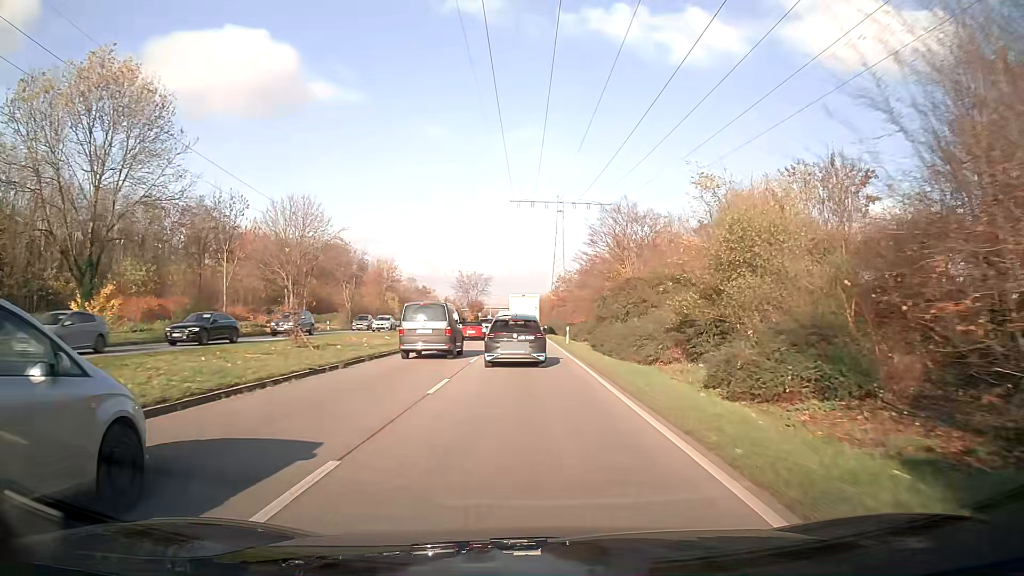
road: primary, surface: asphalt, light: Day
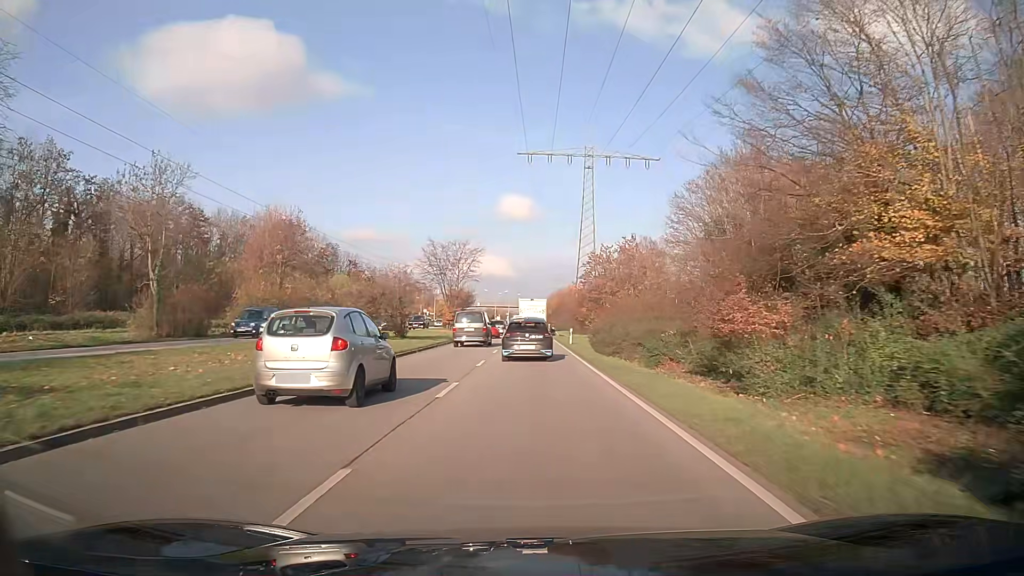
(-0.5, +46.3) m; -1°
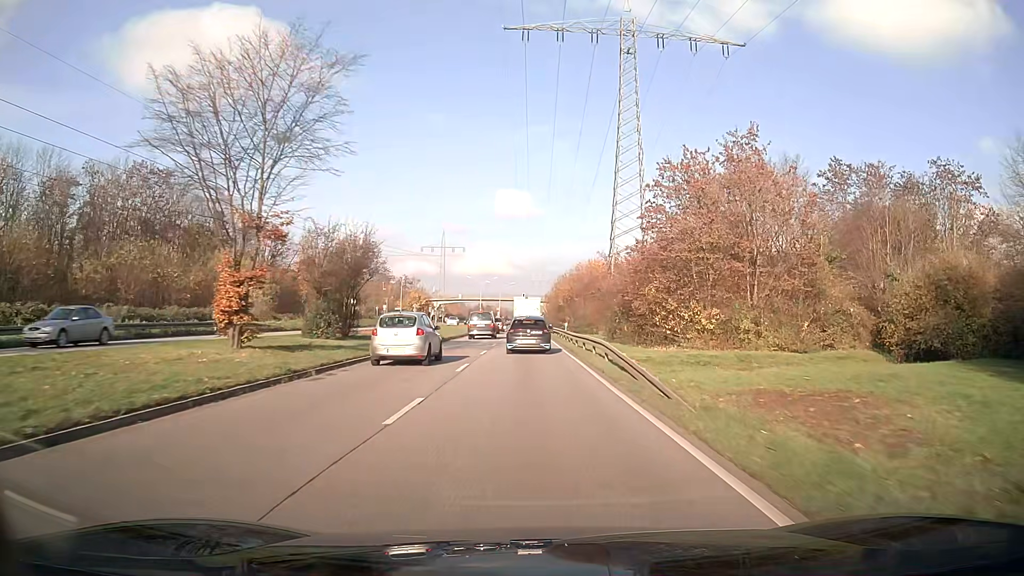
(+0.2, +49.0) m; 0°
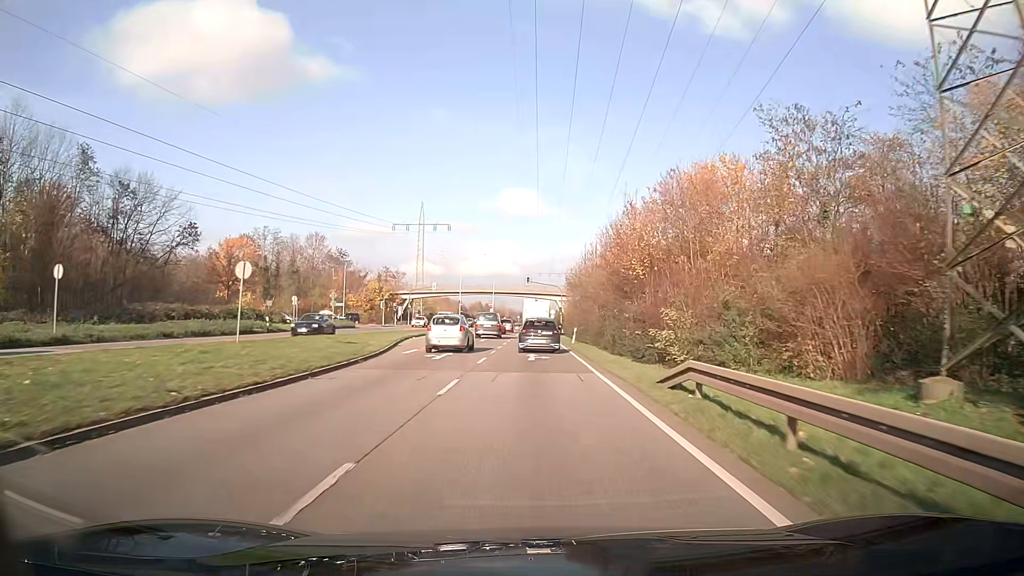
(-0.3, +50.9) m; 0°
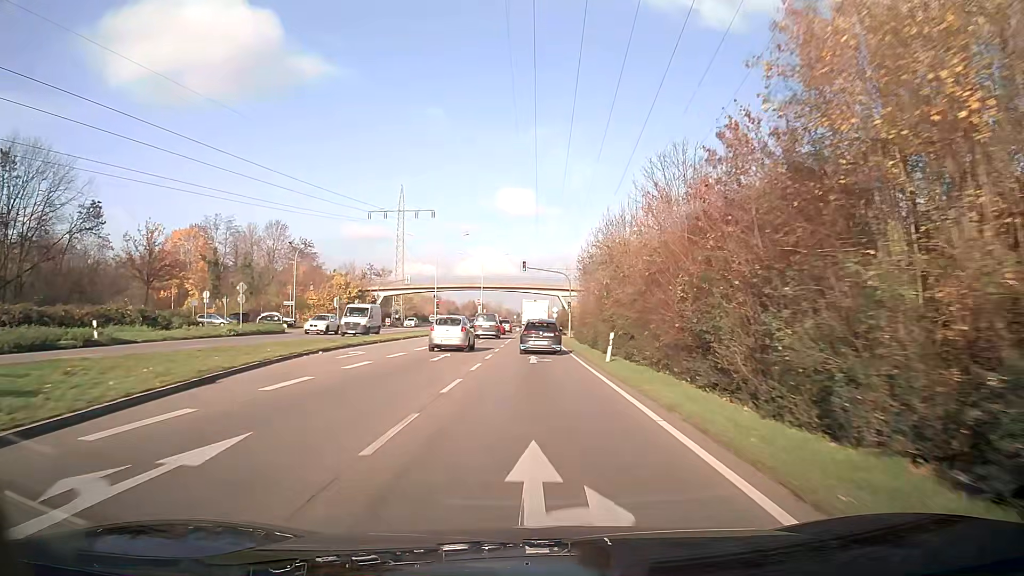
(+0.1, +20.7) m; 0°
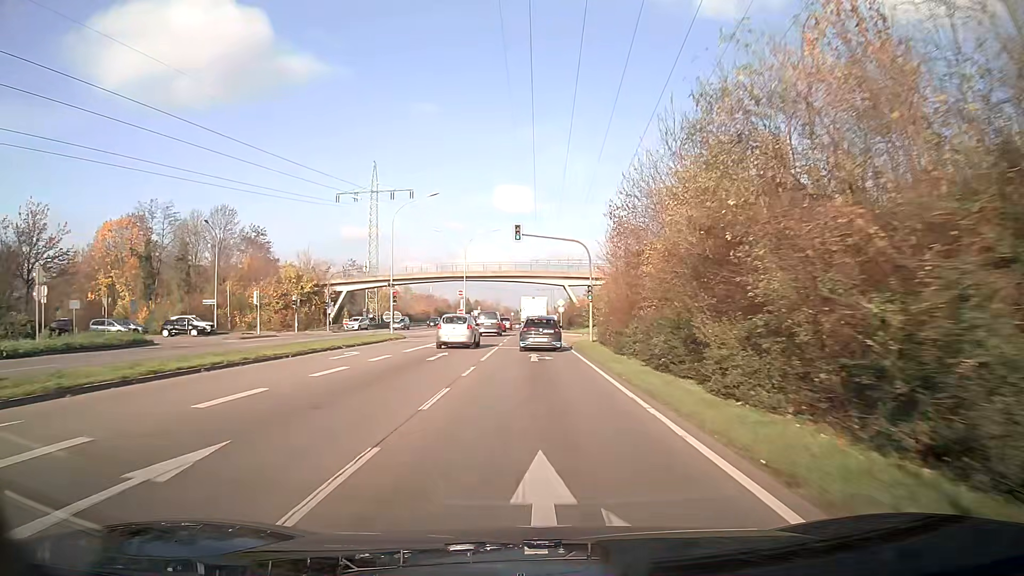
(0.0, +20.8) m; 0°
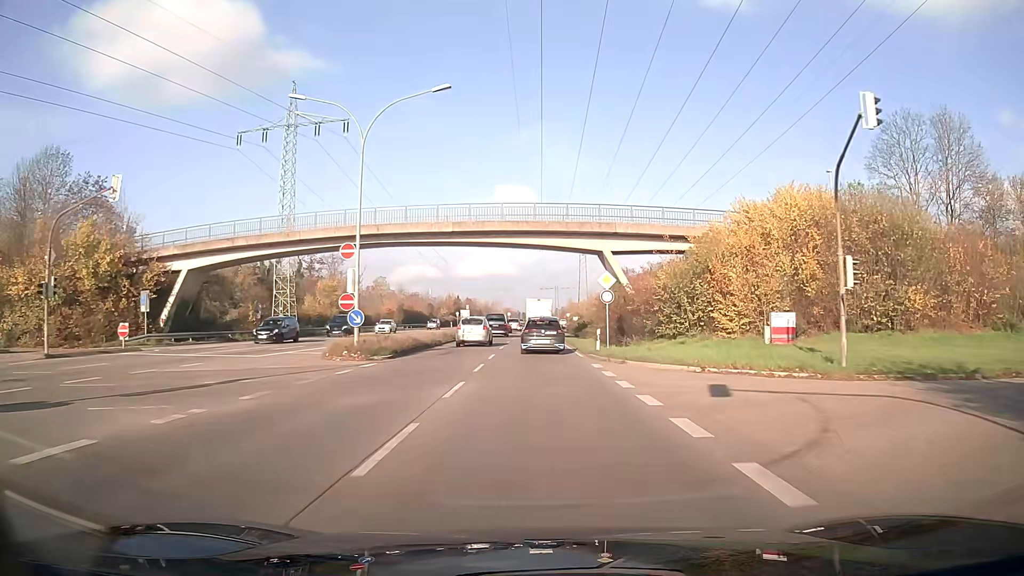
(-0.1, +41.5) m; 0°
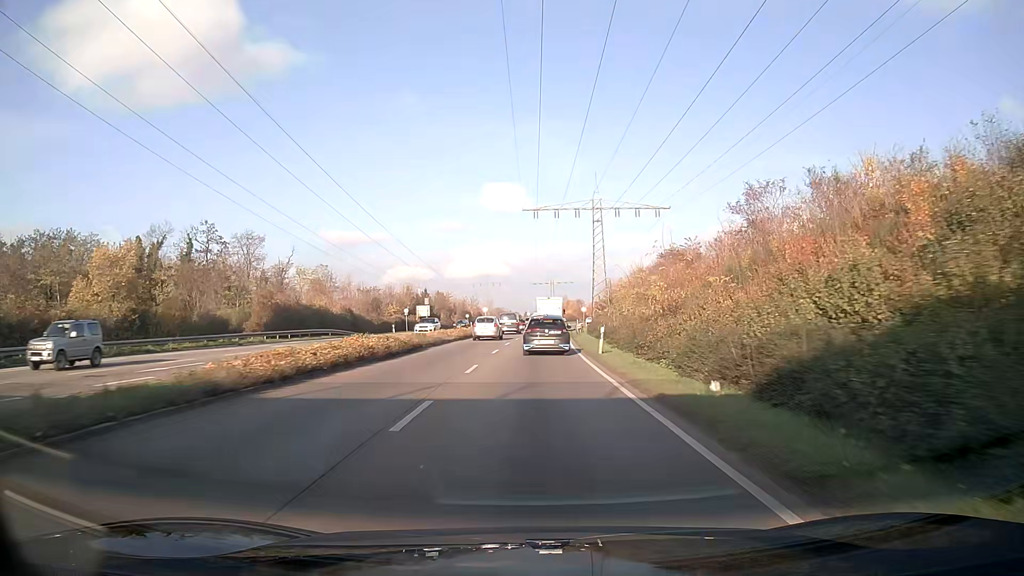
(+0.2, +51.9) m; +1°
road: trunk
